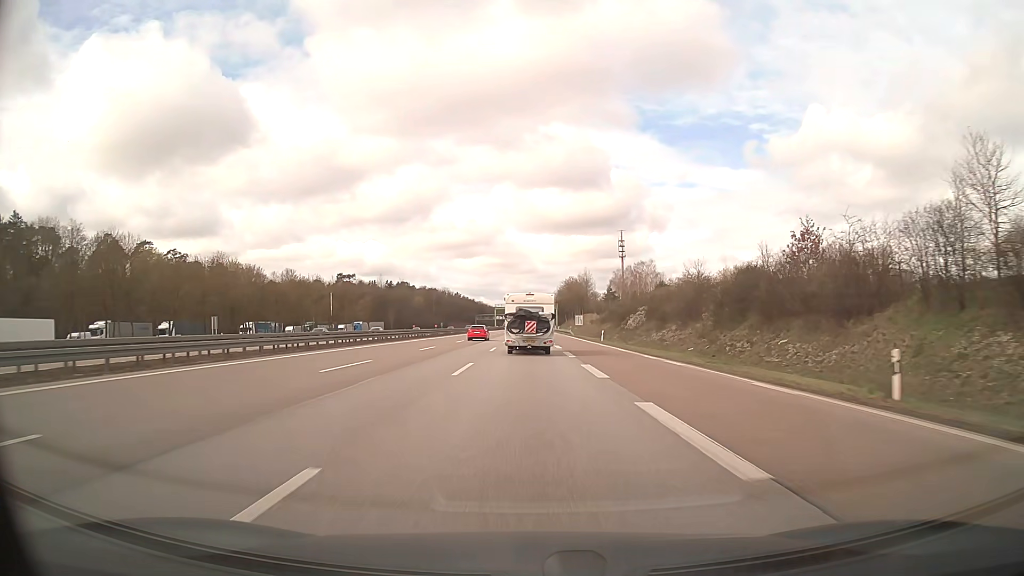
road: motorway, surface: asphalt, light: Day
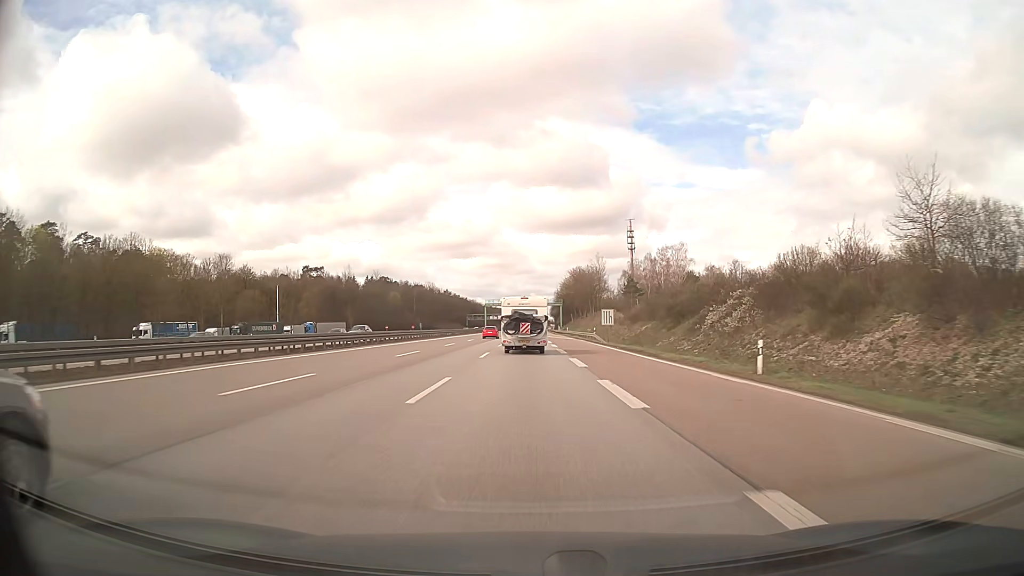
(+0.1, +42.5) m; 0°
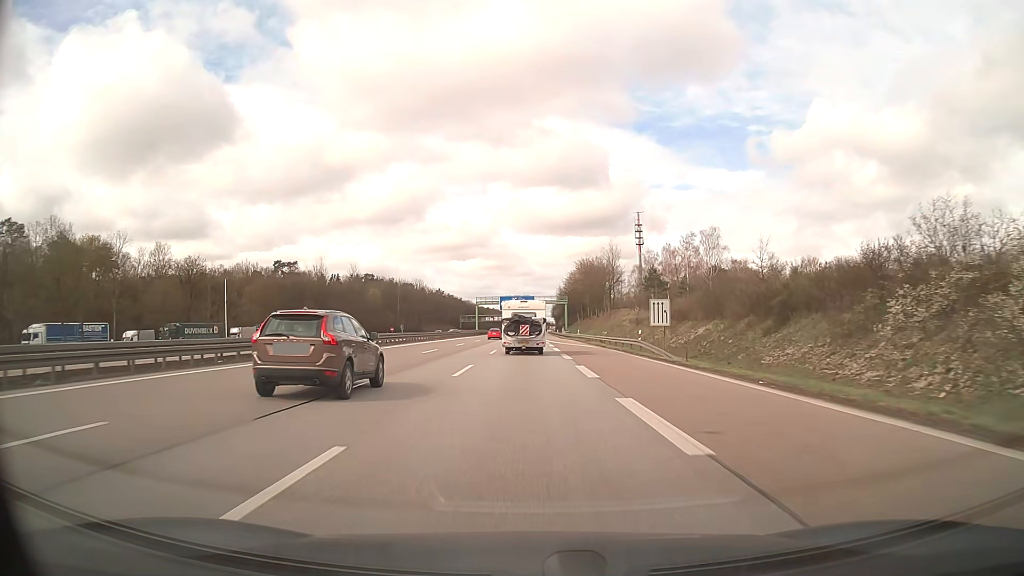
(0.0, +28.3) m; 0°
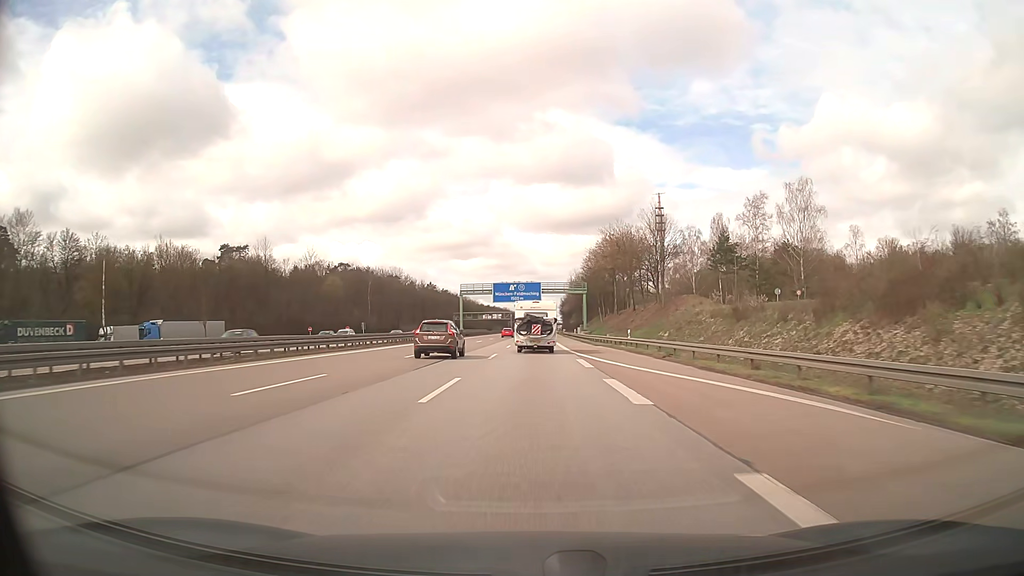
(0.0, +43.5) m; 0°
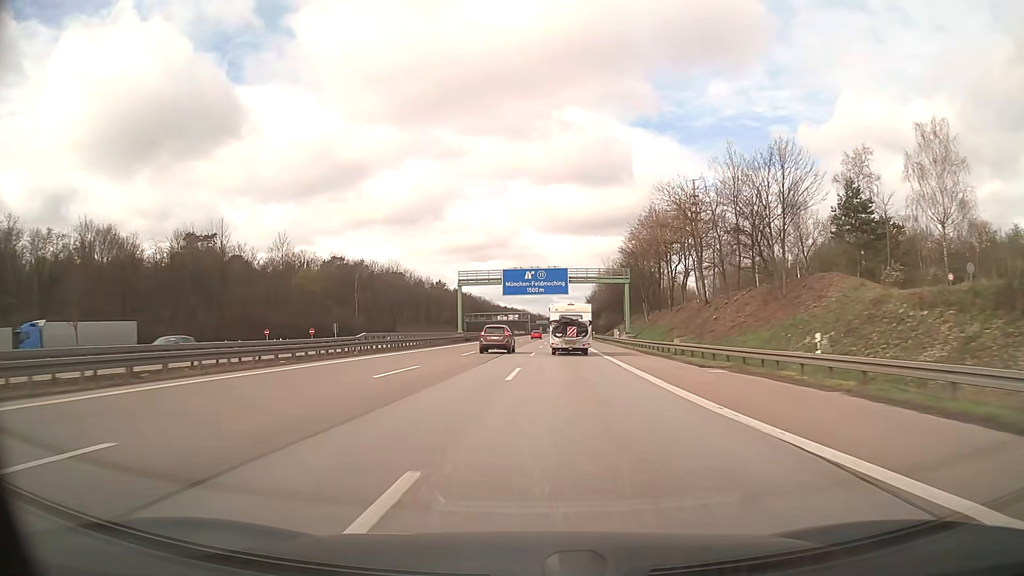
(-0.4, +29.9) m; -2°
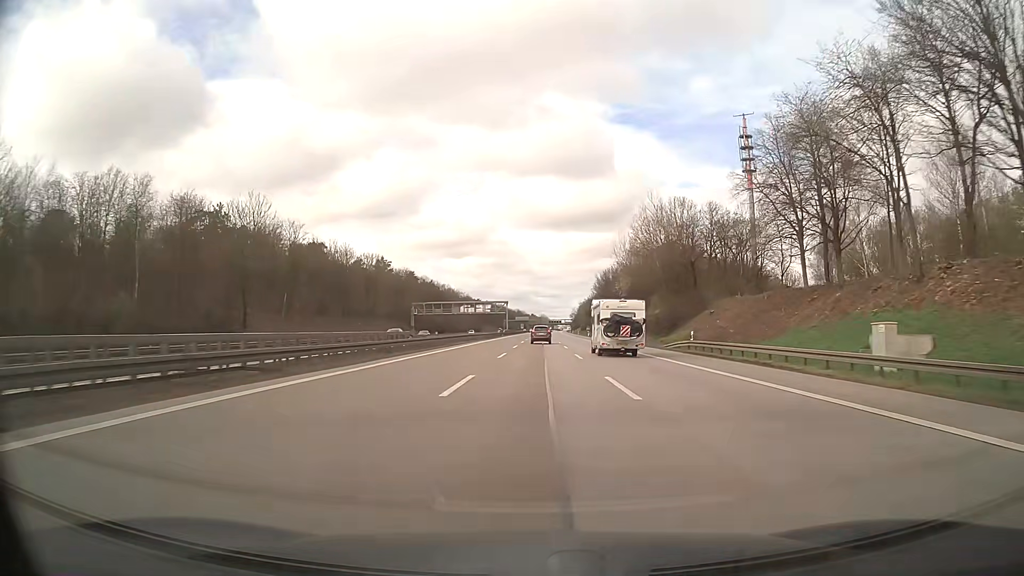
(0.0, +78.6) m; +2°
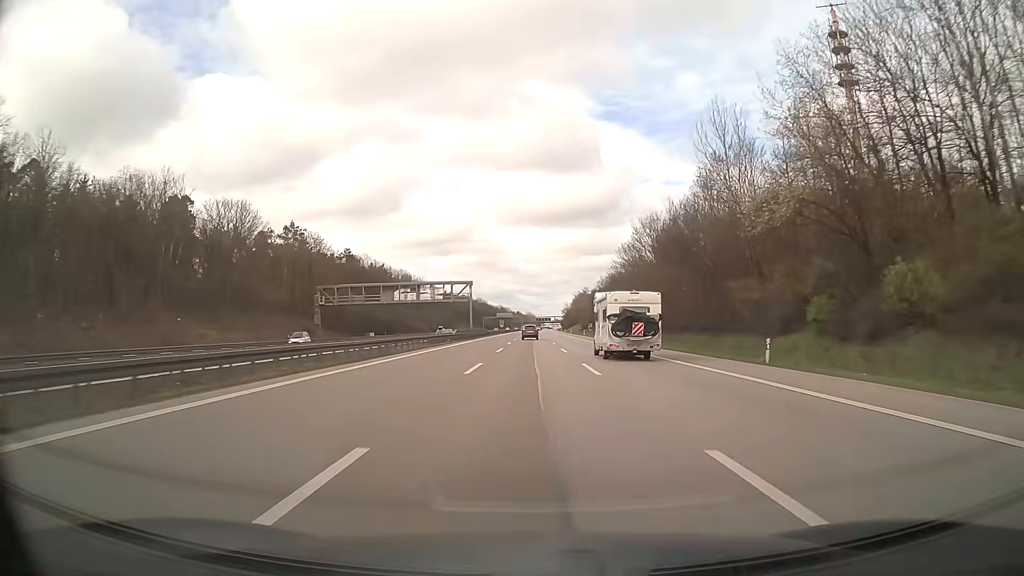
(+1.3, +65.9) m; +1°
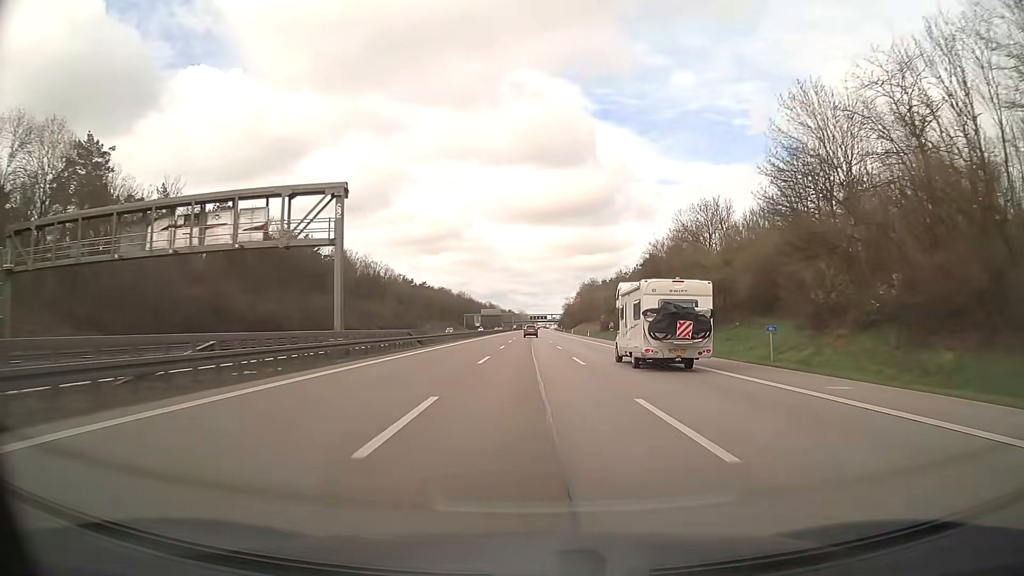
(+0.1, +67.0) m; +1°
(0, +10) (0, +20) (0, +30) (0, +40) (0, +50) (0, +60) (0, +70) (0, +80) (0, +90) (0, +100) m
